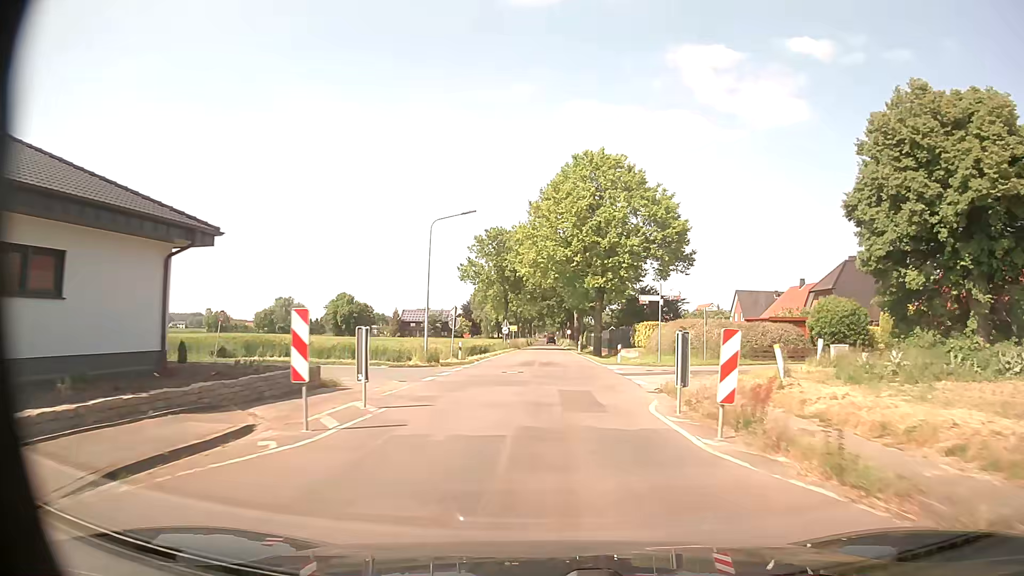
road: tertiary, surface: asphalt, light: Day
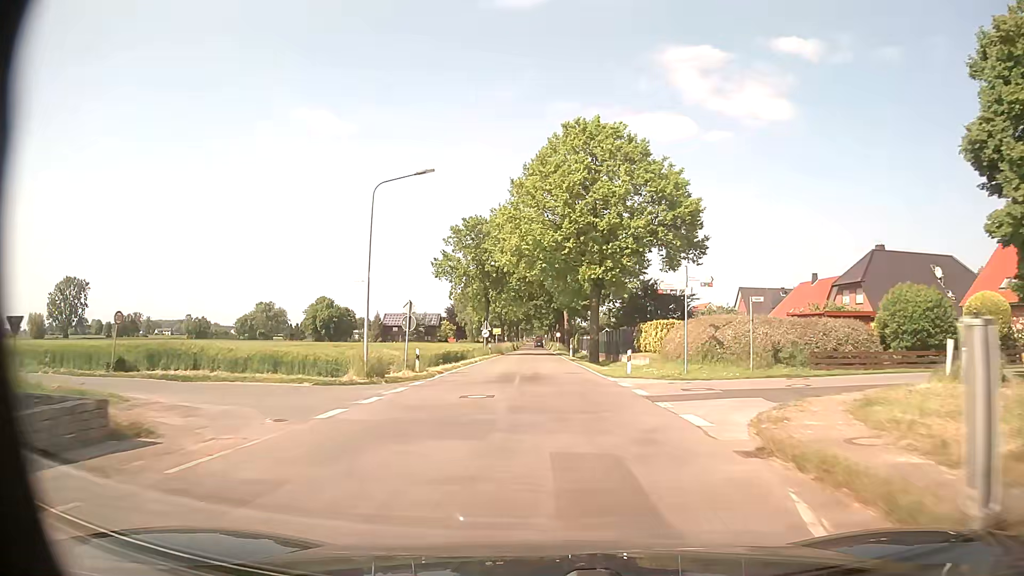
(+0.1, +9.1) m; +1°
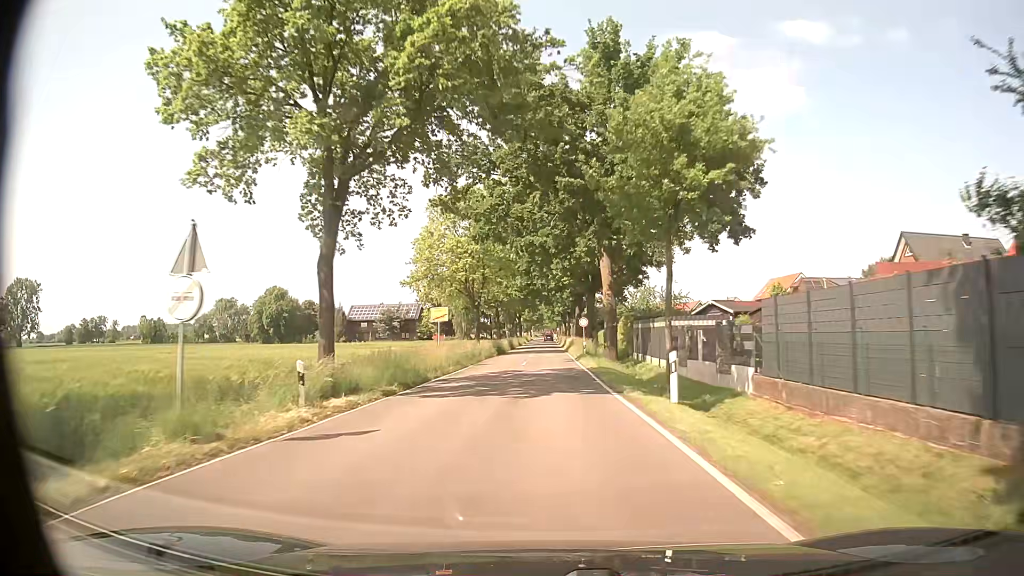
(0.0, +48.6) m; -1°
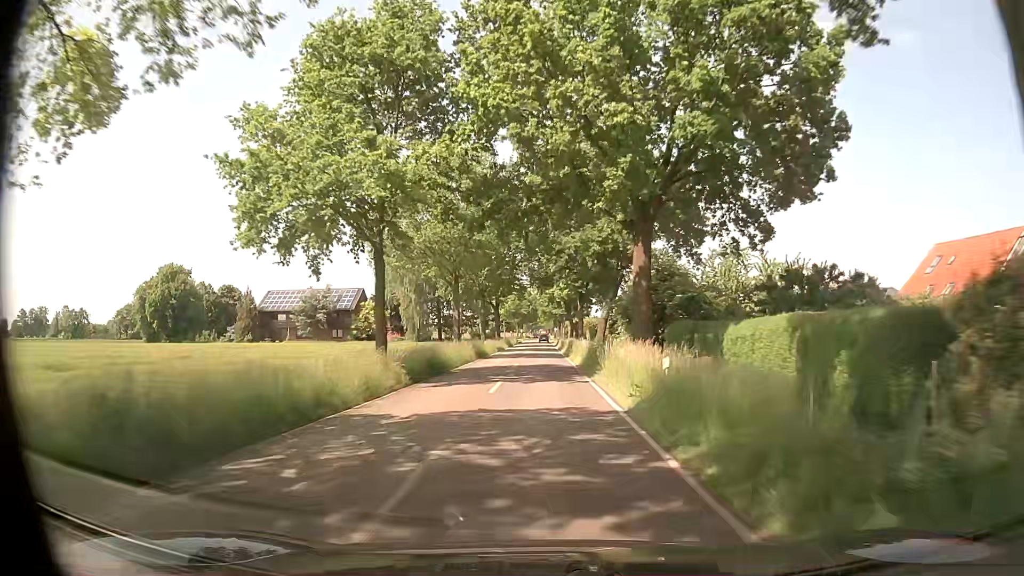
(0.0, +51.1) m; +1°
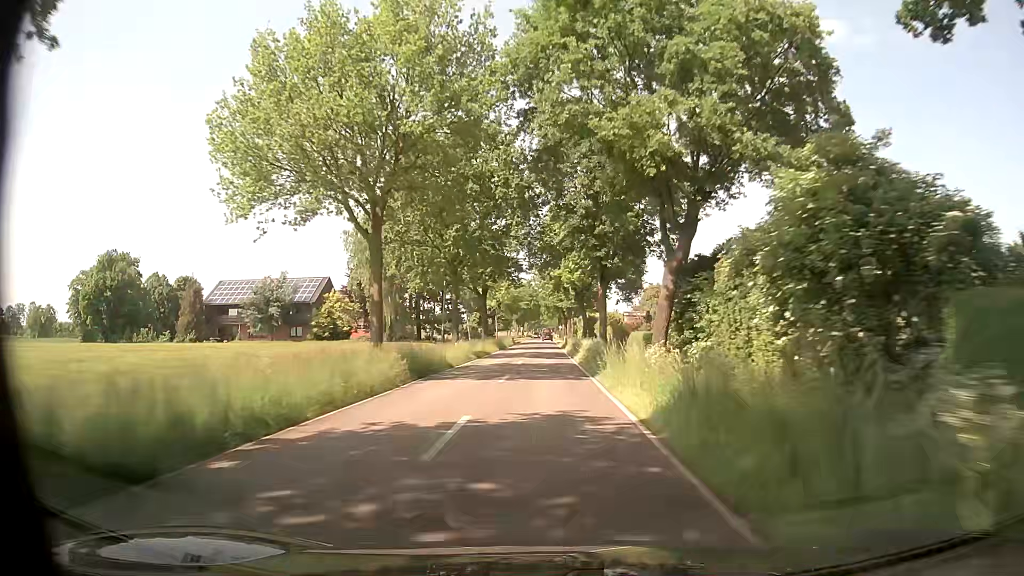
(-0.1, +20.9) m; -1°
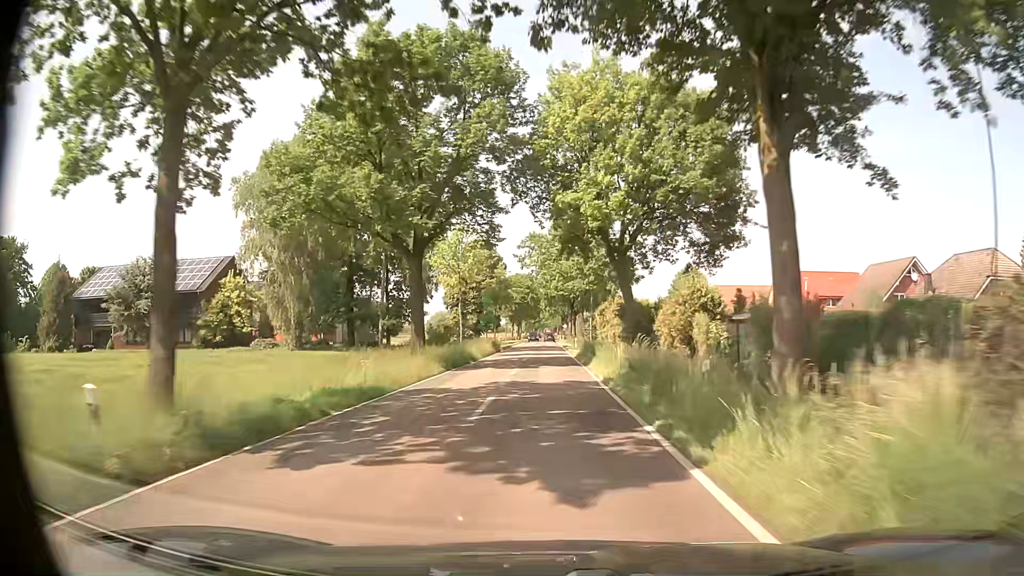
(0.0, +31.7) m; 0°
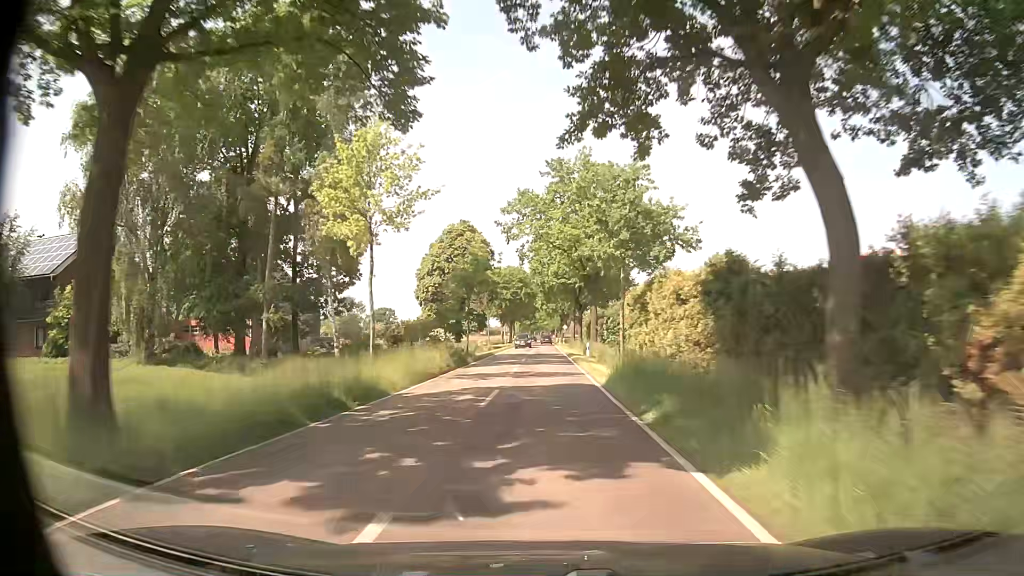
(+0.1, +21.3) m; 0°
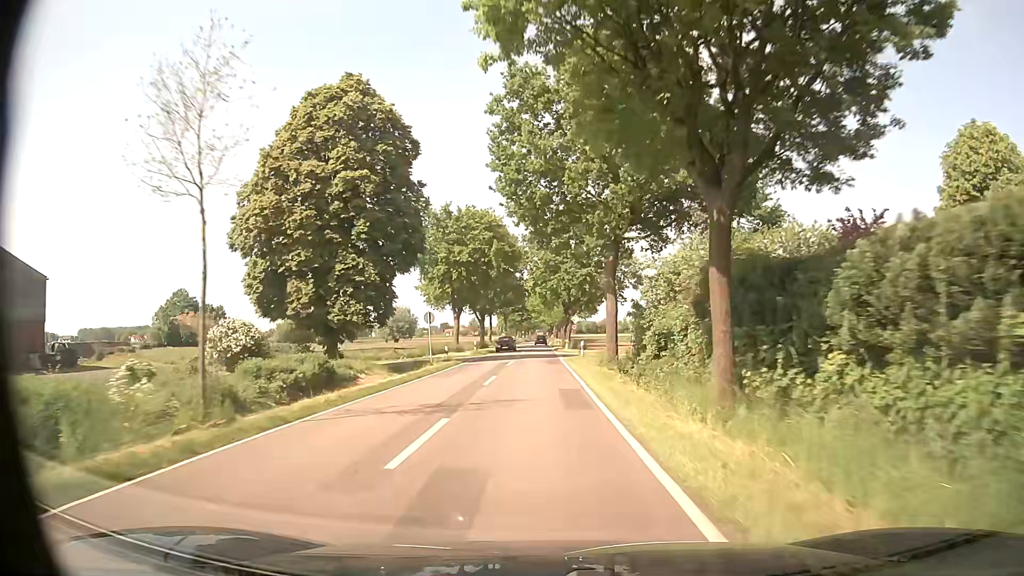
(+0.2, +53.1) m; 0°
(0, +10) (0, +20) (0, +30) (0, +40) (0, +50) (0, +60) (-1, +70) (-1, +80) (-1, +90) (-1, +100) m
